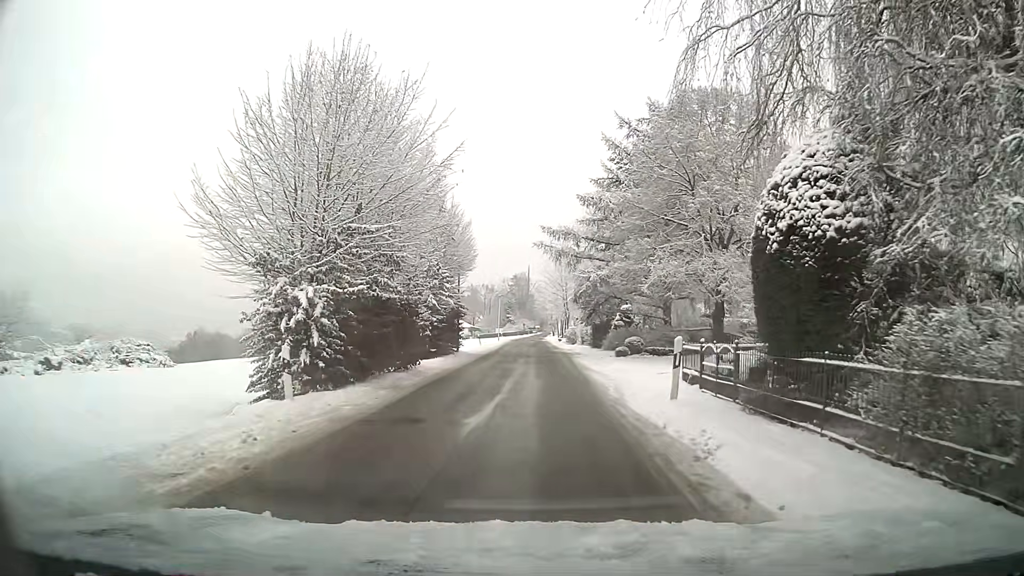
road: residential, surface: asphalt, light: Day
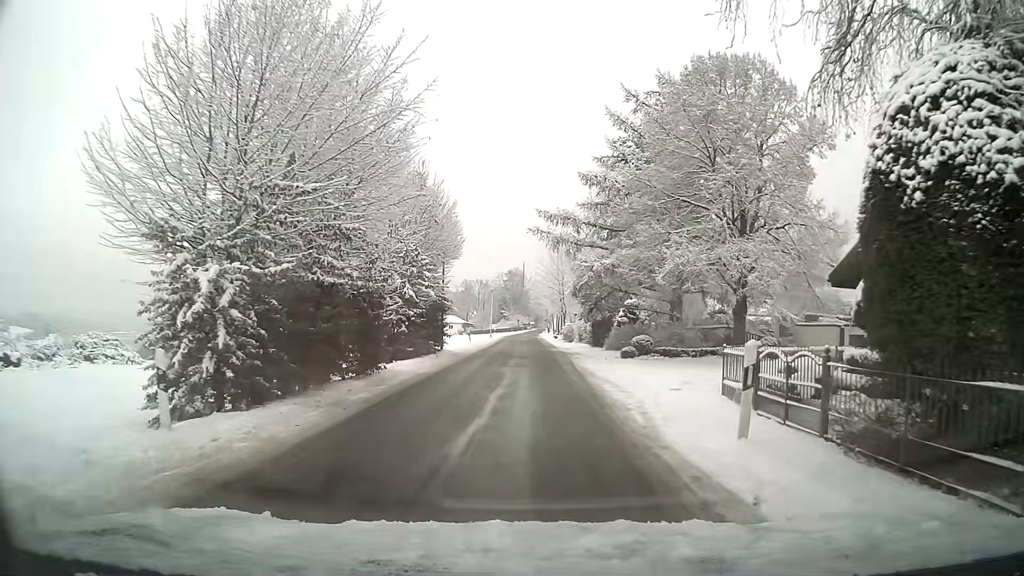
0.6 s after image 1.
(0.0, +4.0) m; 0°
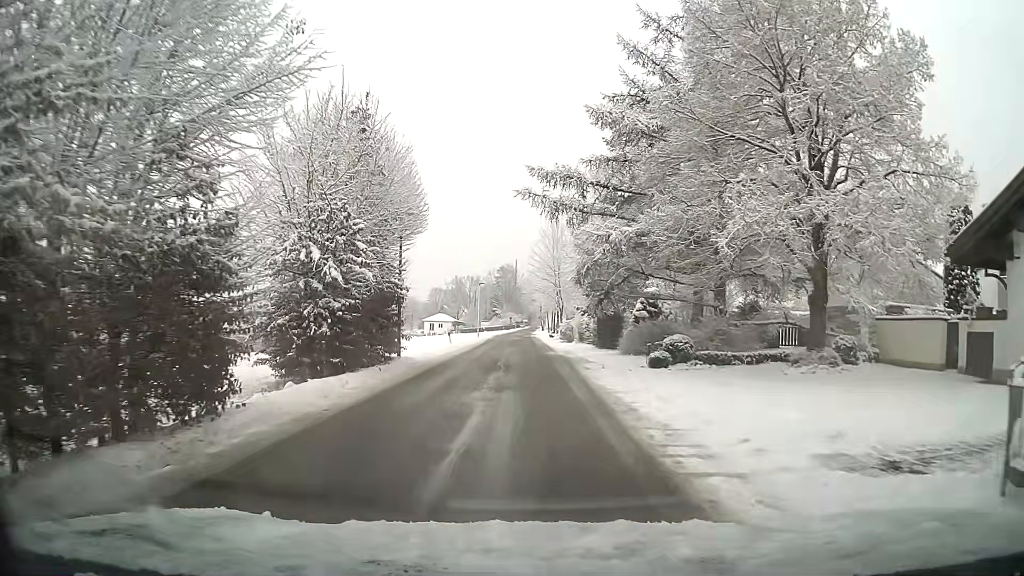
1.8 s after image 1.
(+0.1, +8.3) m; +1°
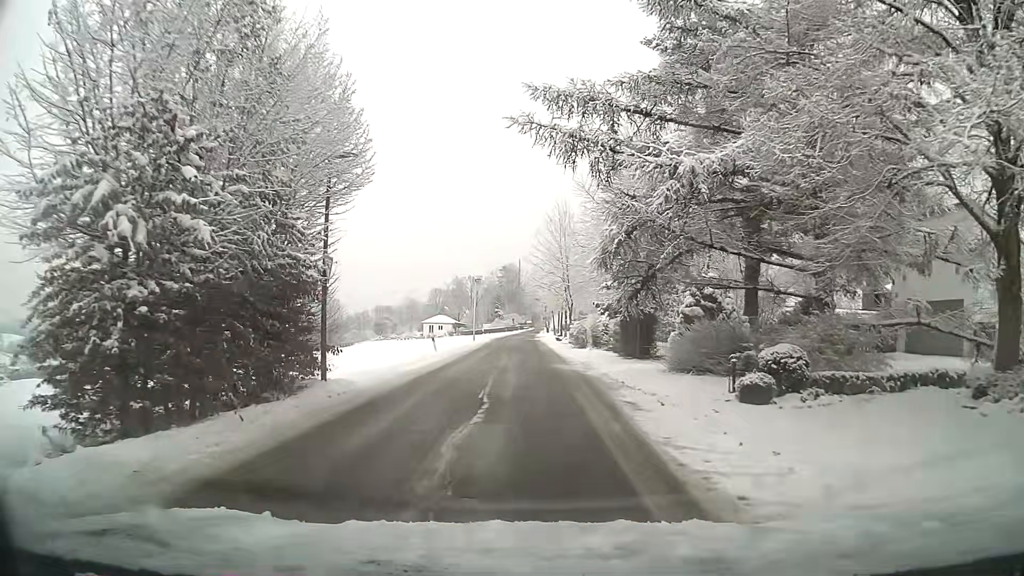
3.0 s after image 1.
(-0.1, +8.4) m; -1°
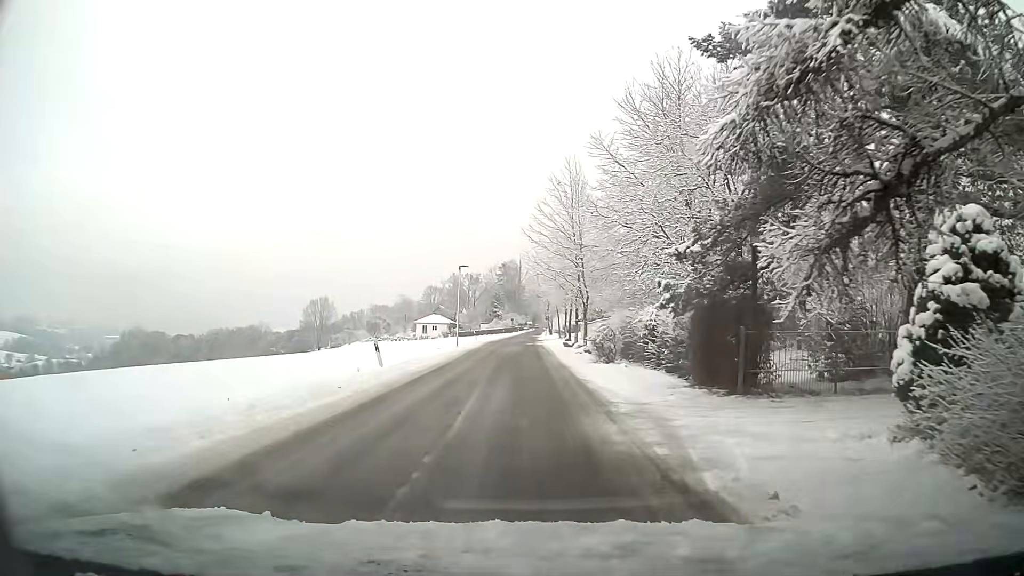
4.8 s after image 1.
(+0.1, +12.7) m; +1°
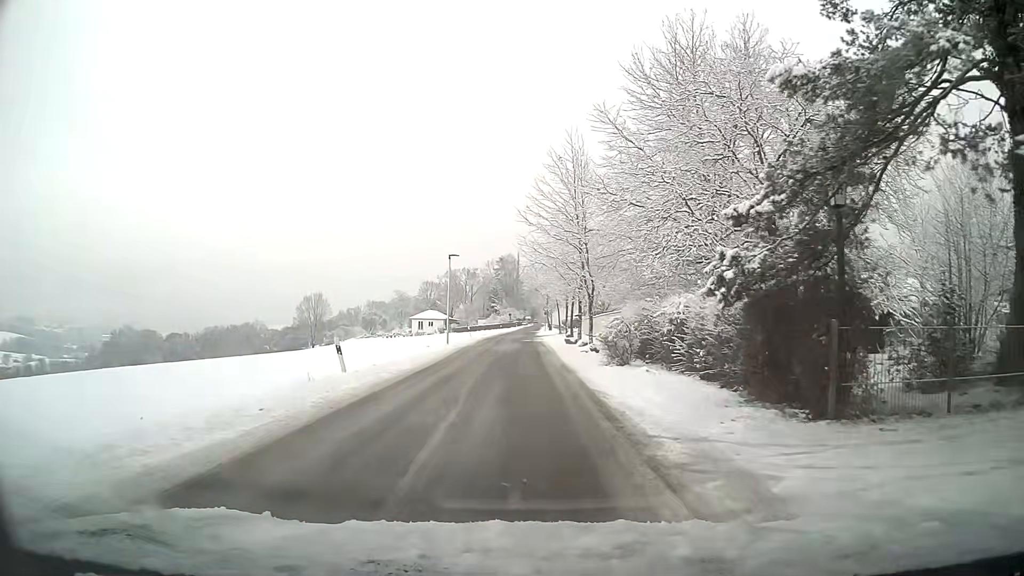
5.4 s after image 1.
(0.0, +4.3) m; 0°
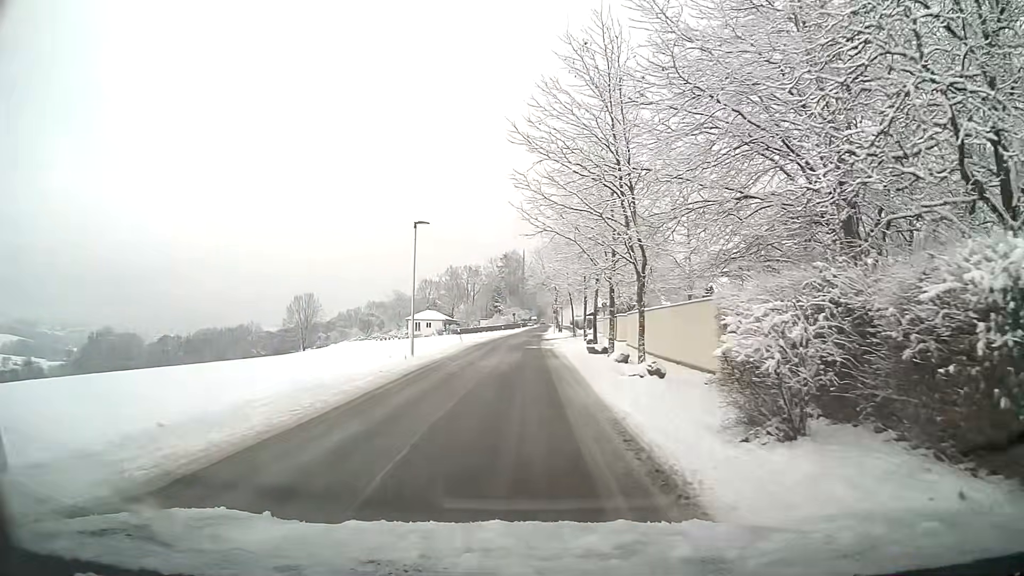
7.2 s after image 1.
(-0.1, +13.0) m; -1°
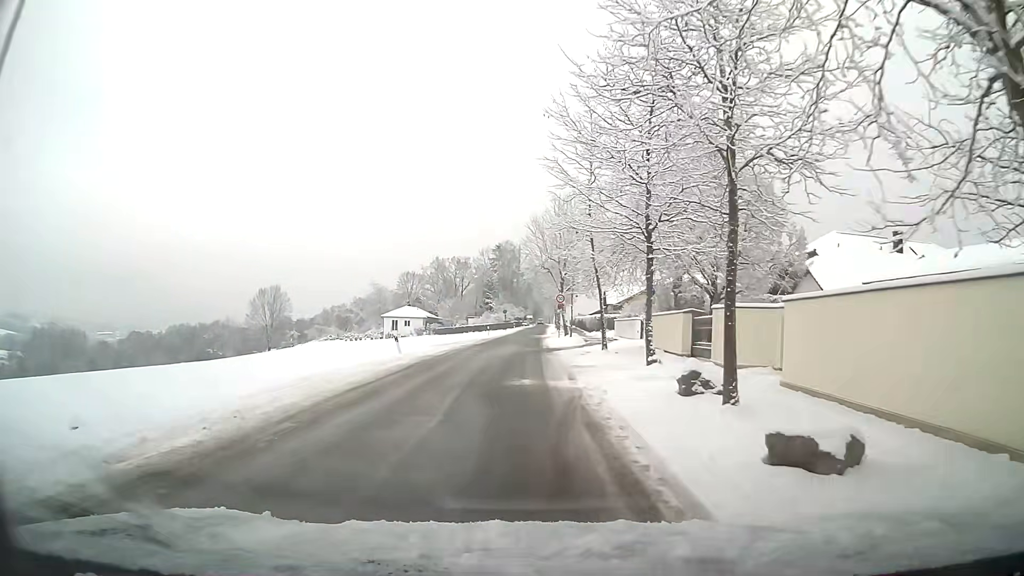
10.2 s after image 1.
(0.0, +21.8) m; 0°
